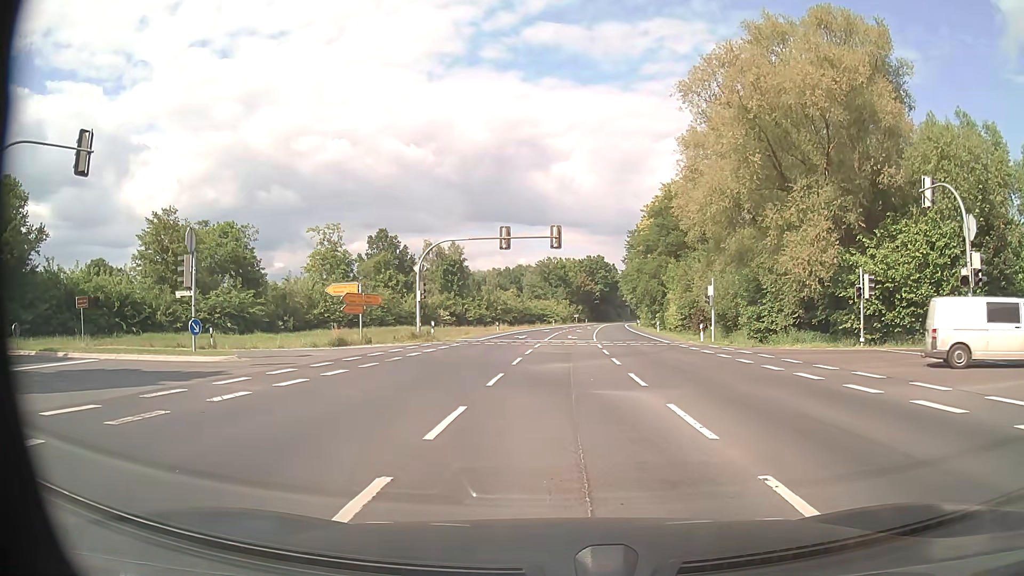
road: primary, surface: asphalt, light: Day
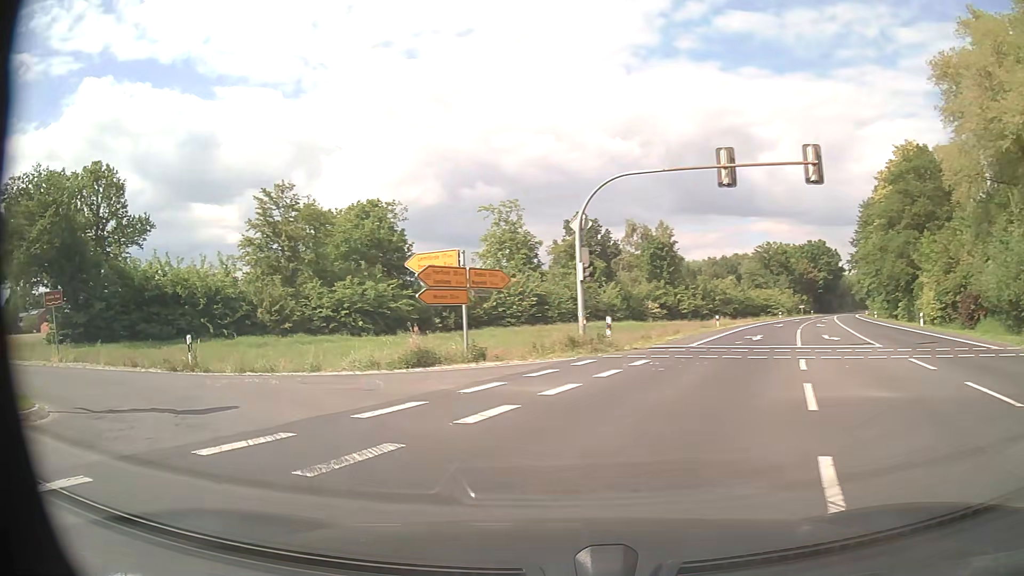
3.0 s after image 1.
(-1.3, +17.3) m; -18°
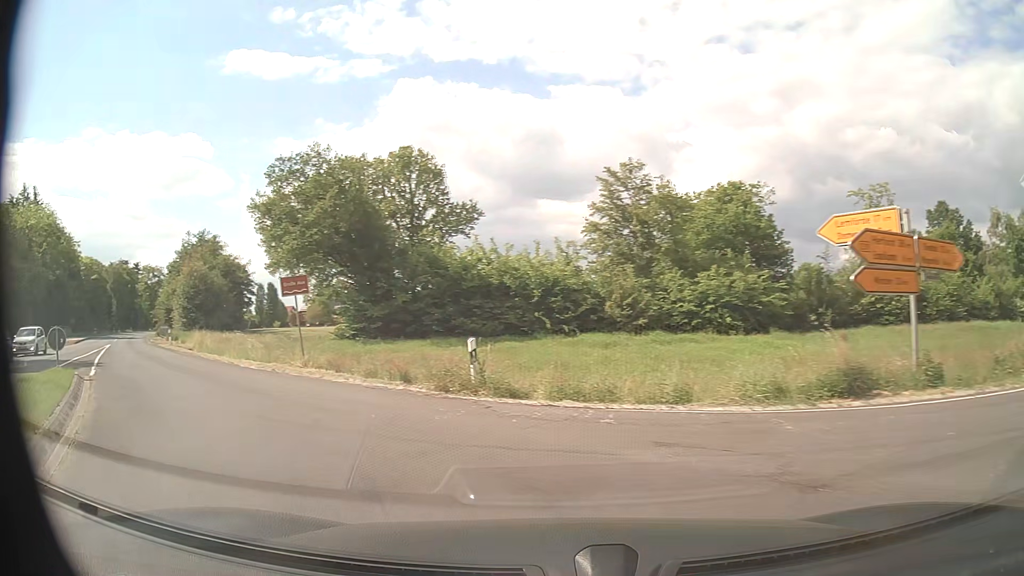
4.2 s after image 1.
(-1.9, +7.1) m; -30°
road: secondary
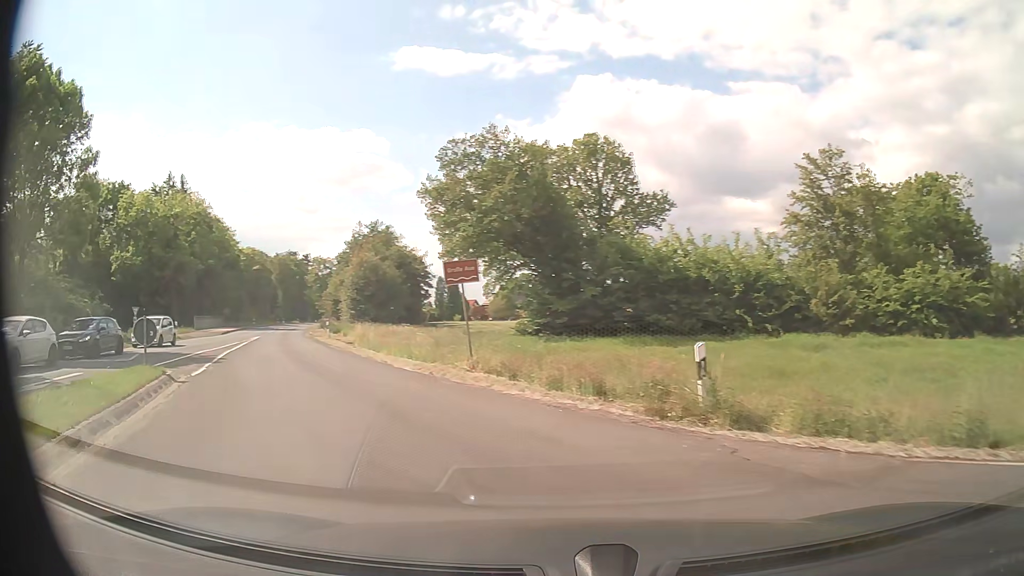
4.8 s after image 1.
(-0.6, +3.8) m; -18°
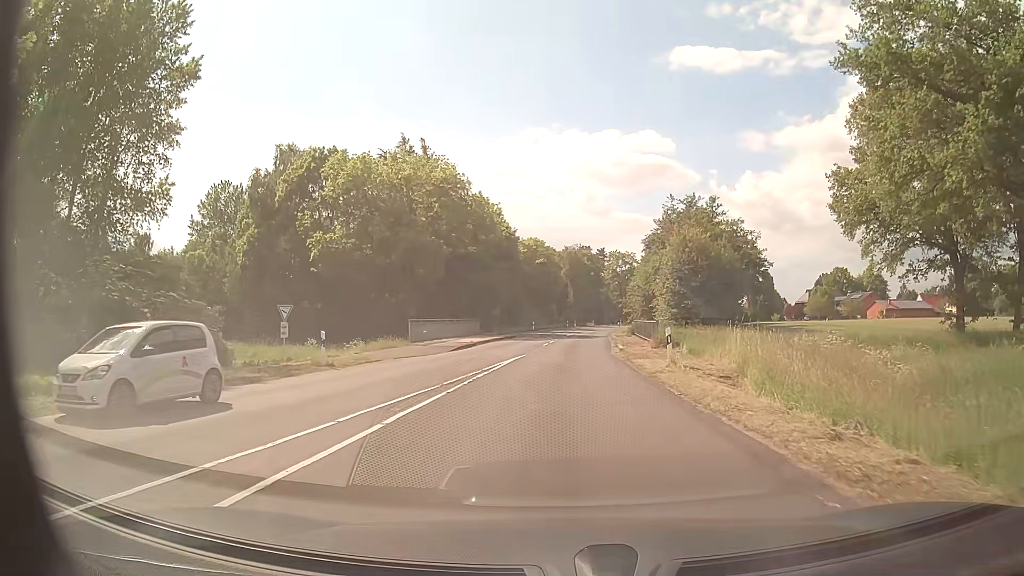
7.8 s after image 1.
(-8.2, +22.9) m; -24°
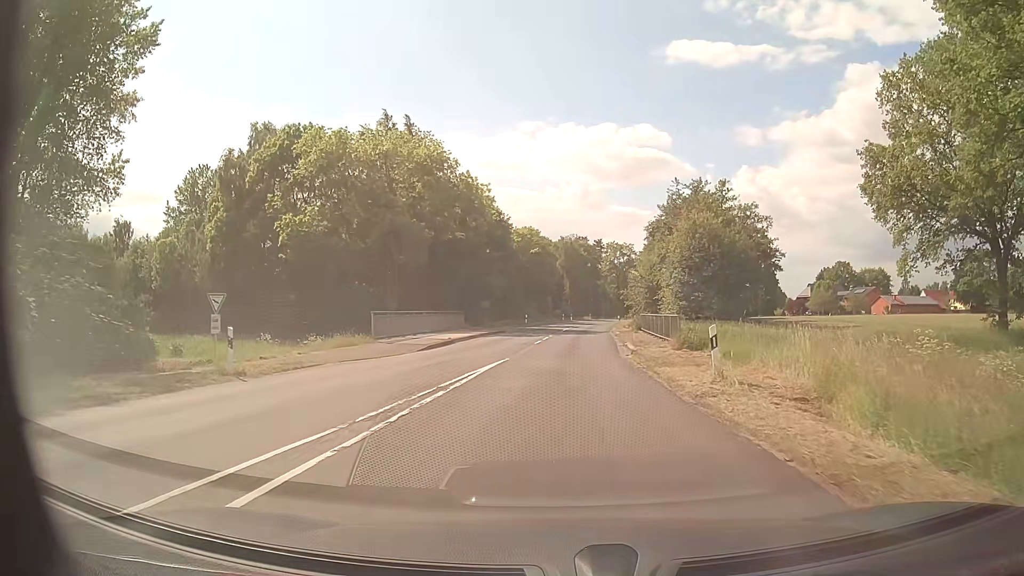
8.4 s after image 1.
(0.0, +6.2) m; +1°
(0, +10) (0, +20) (+1, +30) (+1, +40) (+2, +50) (+3, +60) (+3, +70) (+5, +80) (+6, +90) (+8, +100) m
